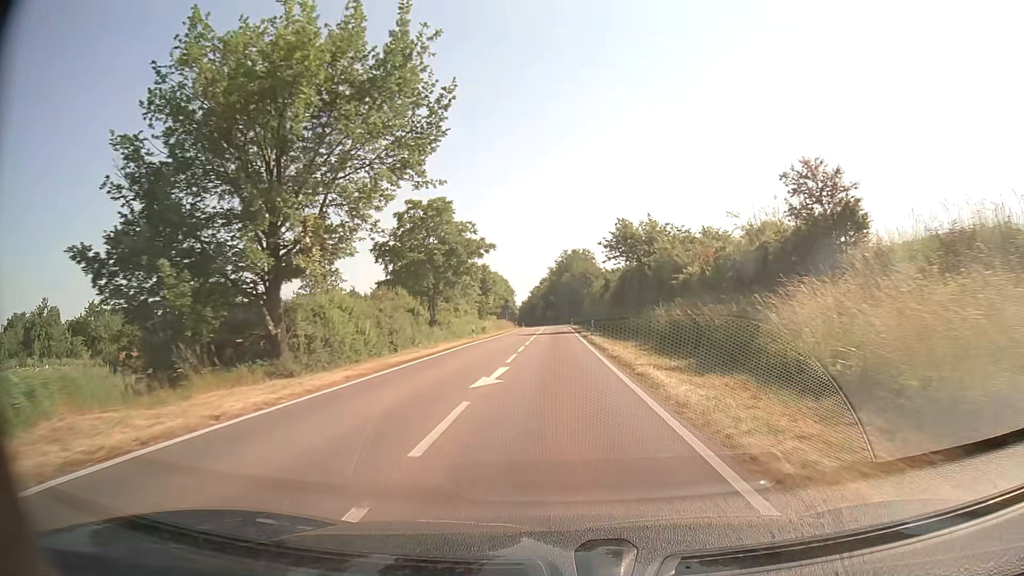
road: primary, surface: asphalt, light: Day
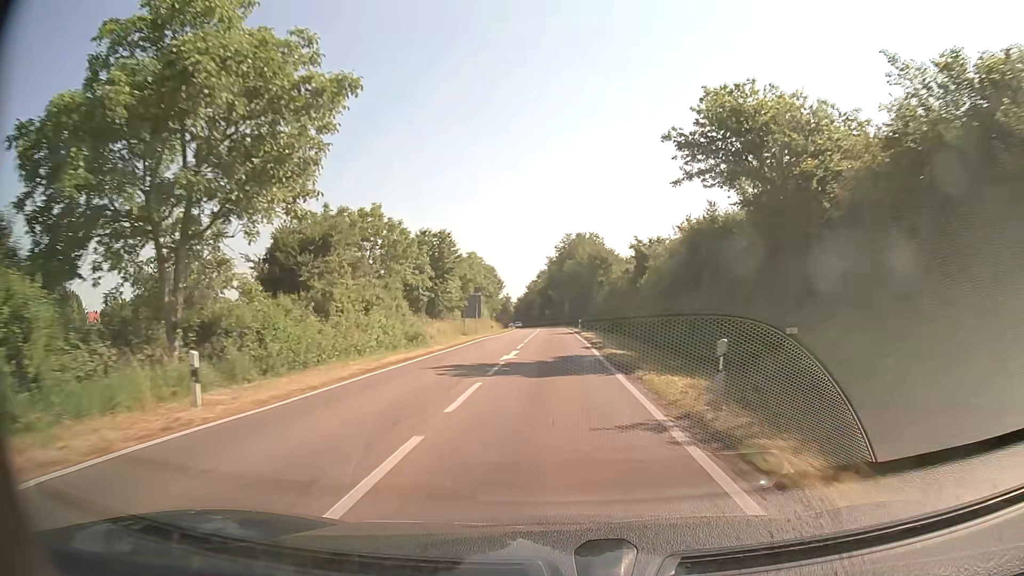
(-0.1, +34.4) m; 0°
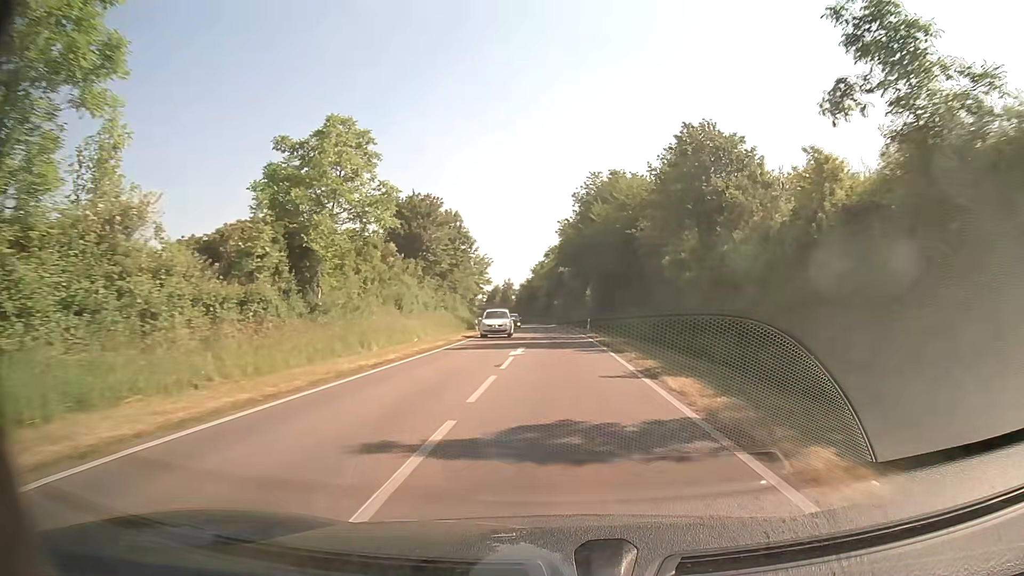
(-0.4, +59.4) m; -1°
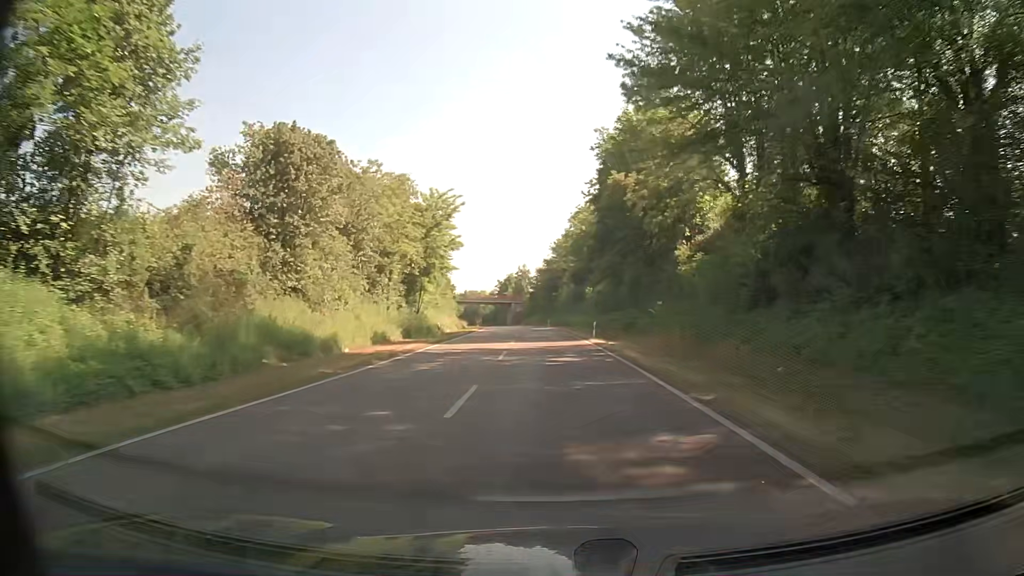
(-1.0, +61.7) m; -3°
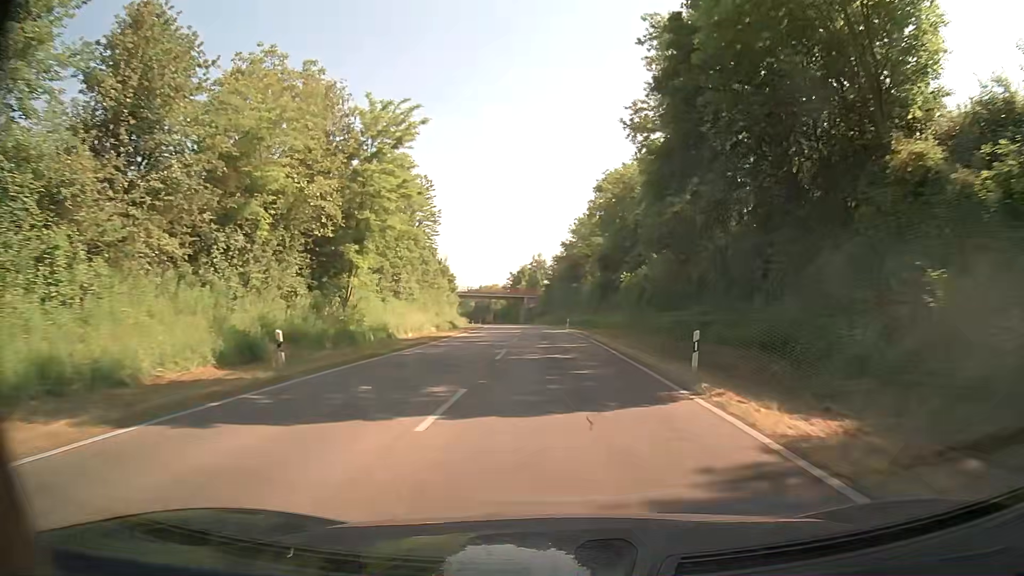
(-0.2, +25.3) m; -1°
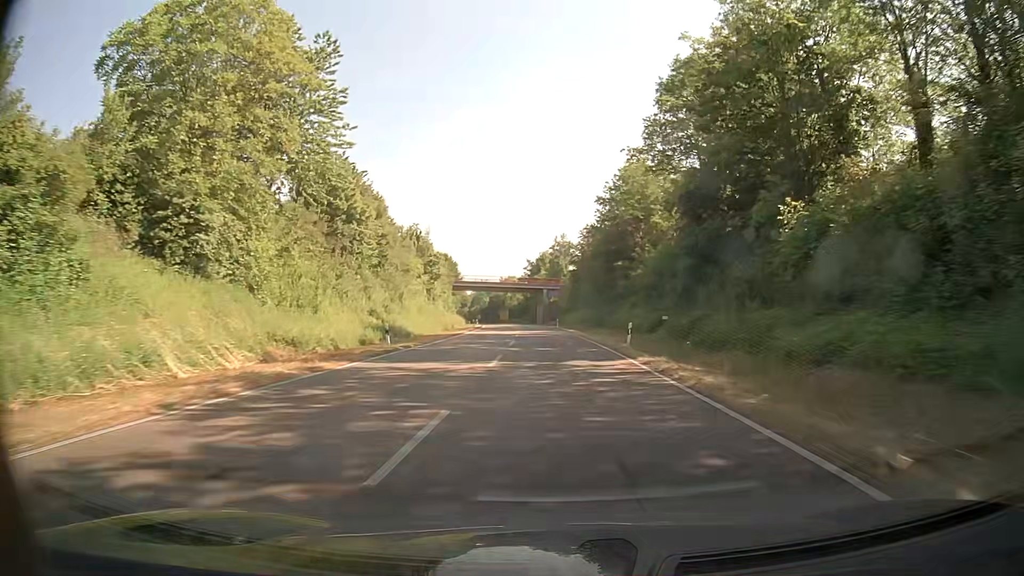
(-0.6, +38.5) m; -2°
(0, +10) (0, +20) (0, +30) (-1, +40) (-1, +50) (-2, +60) (-3, +70) (-3, +80) (-4, +90) (-5, +100) m
